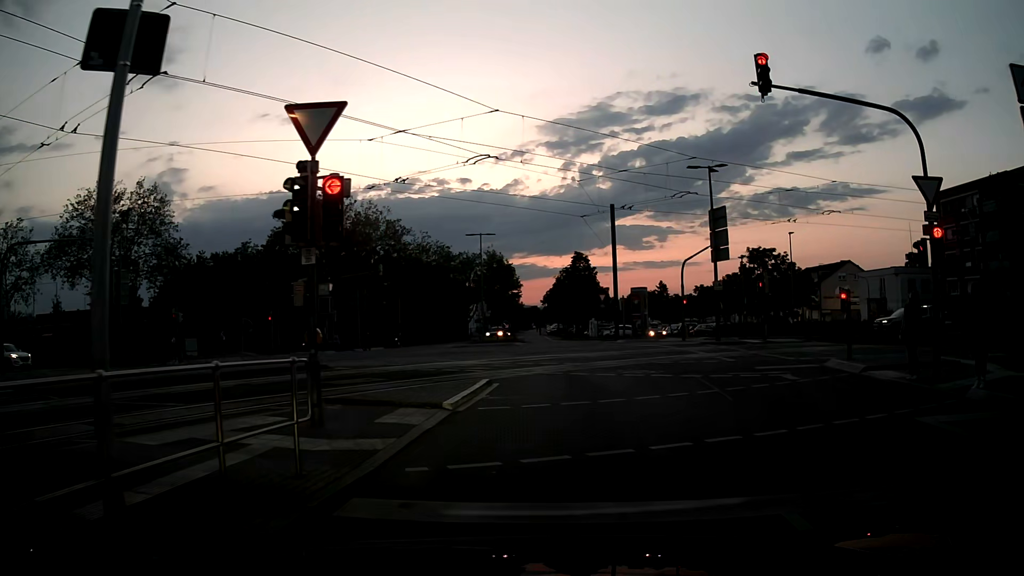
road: secondary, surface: asphalt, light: Dusk
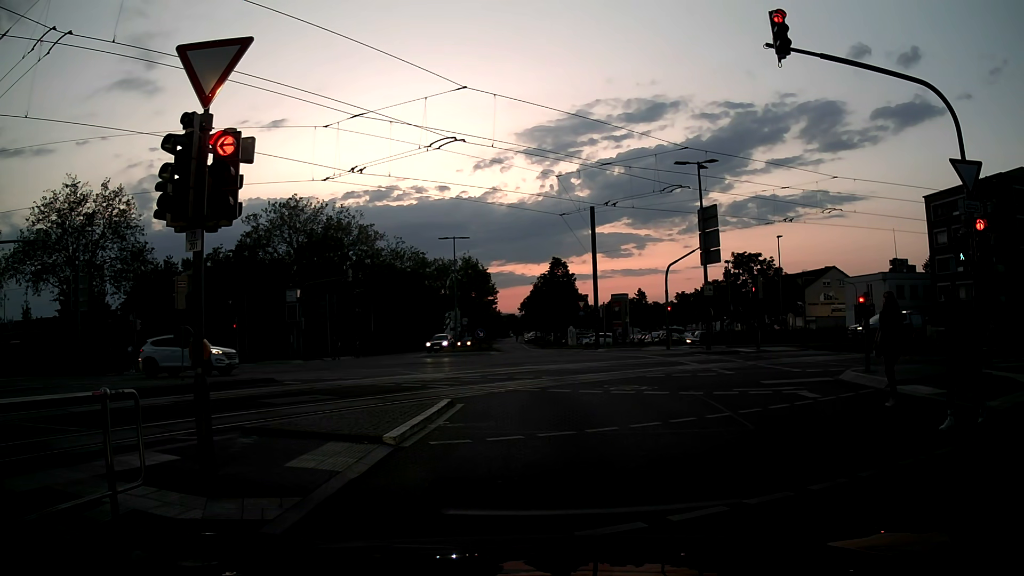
(+0.2, +2.3) m; +4°
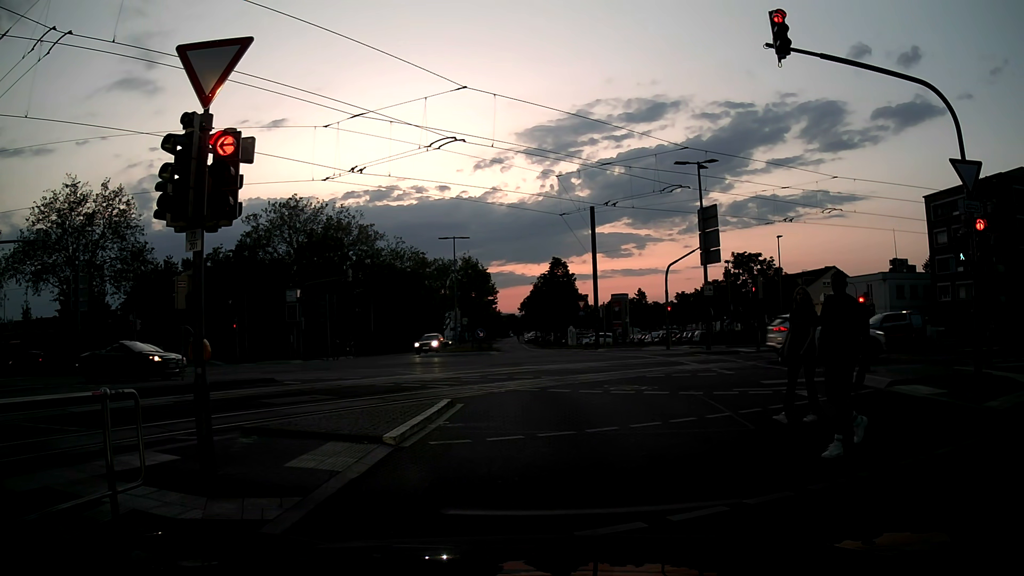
(0.0, 0.0) m; 0°
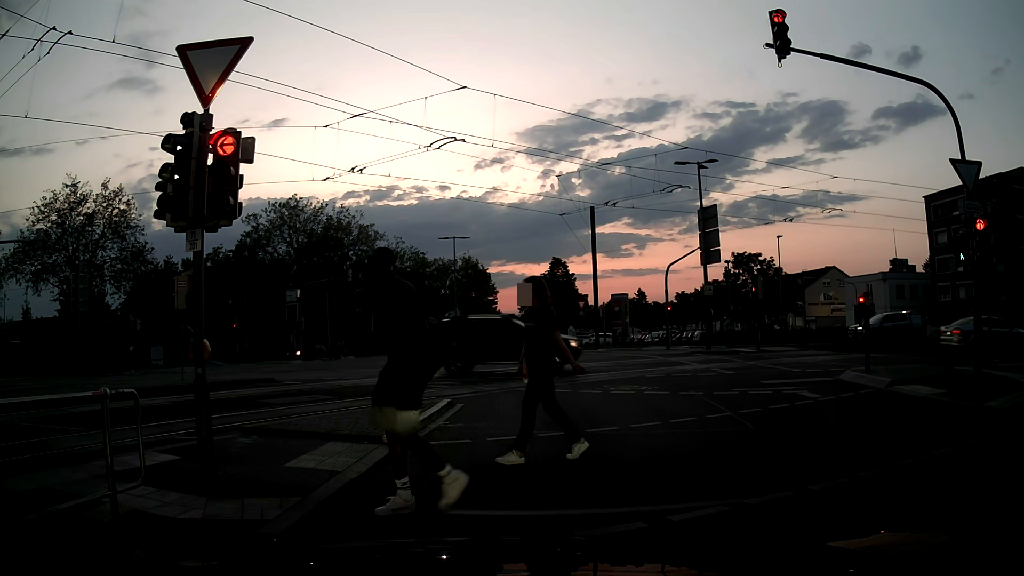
(0.0, 0.0) m; 0°
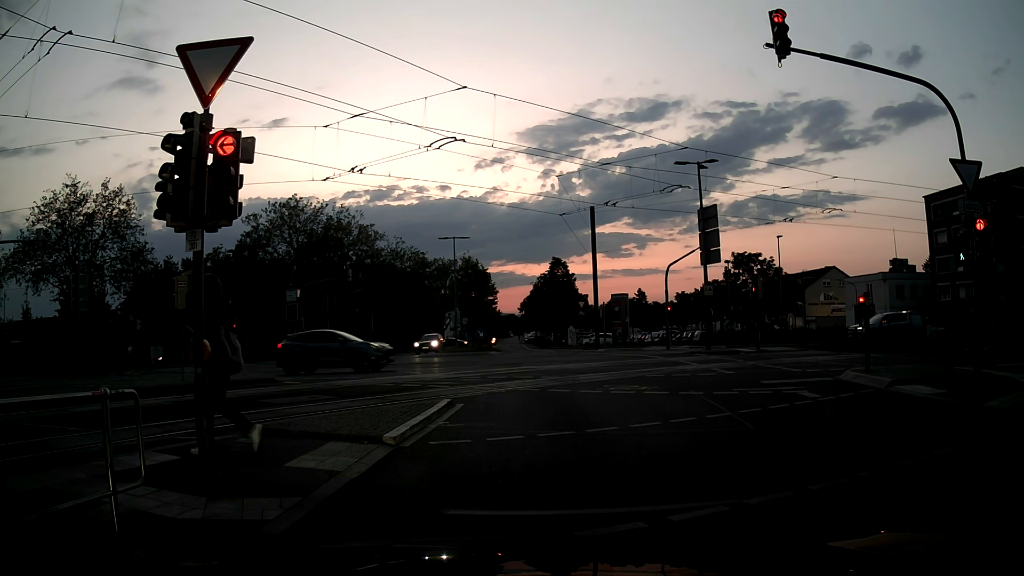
(0.0, 0.0) m; 0°
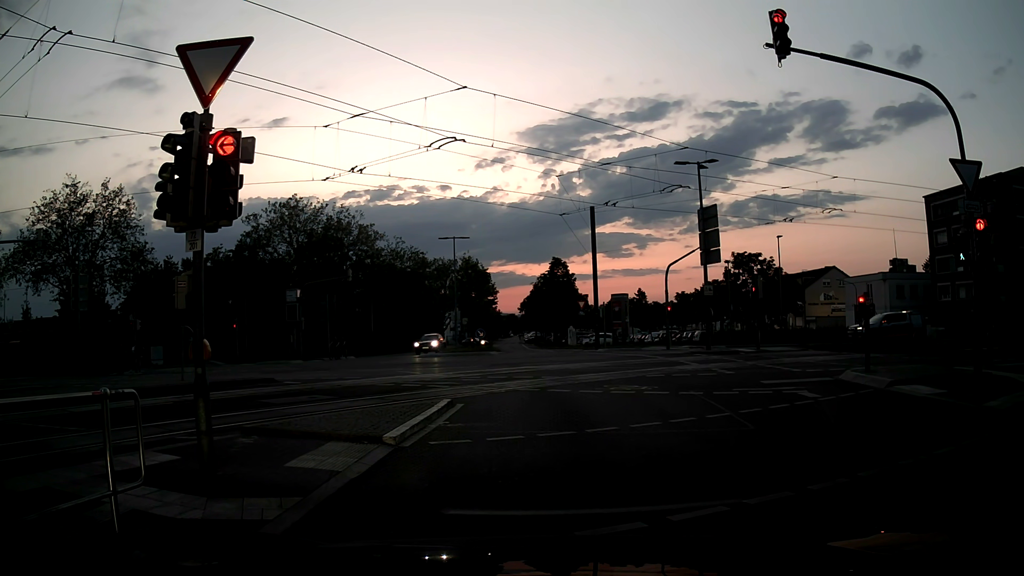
(0.0, 0.0) m; 0°
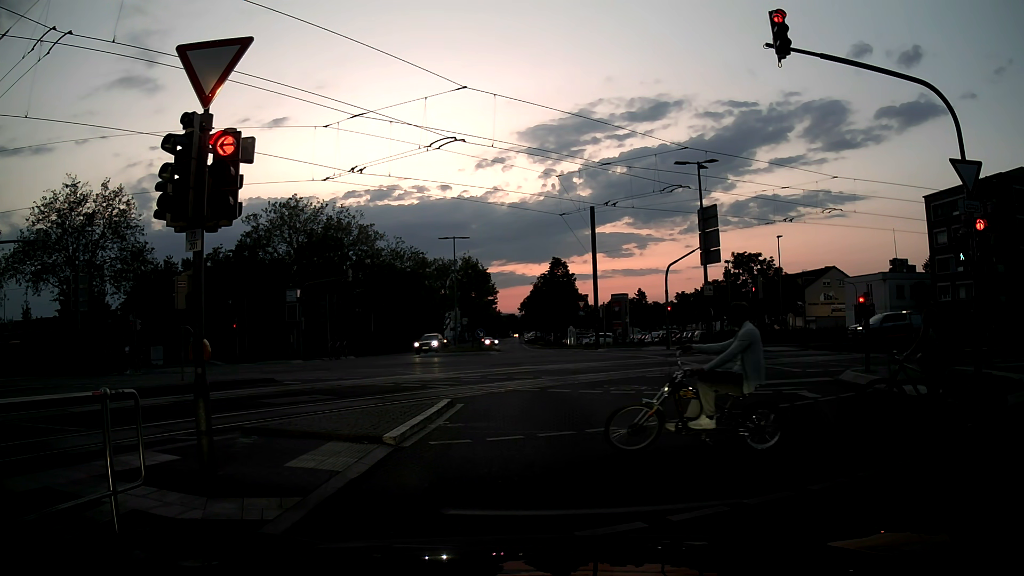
(0.0, 0.0) m; 0°
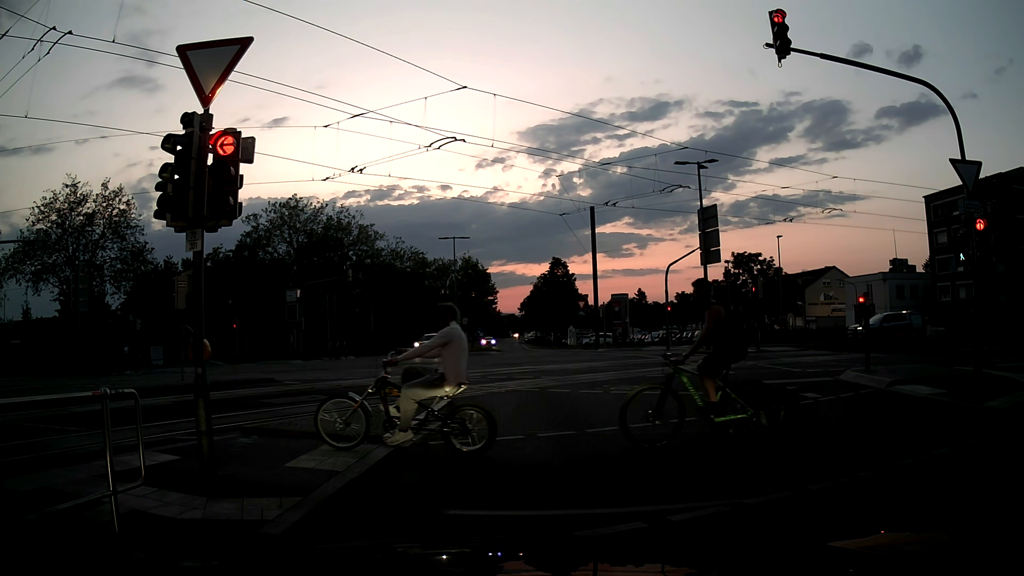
(0.0, 0.0) m; 0°
(0, +10) (-1, +20) (-5, +29) (-13, +35) (-22, +39) (-31, +41) (-41, +42) (-51, +42) (-61, +42) (-71, +42) m
